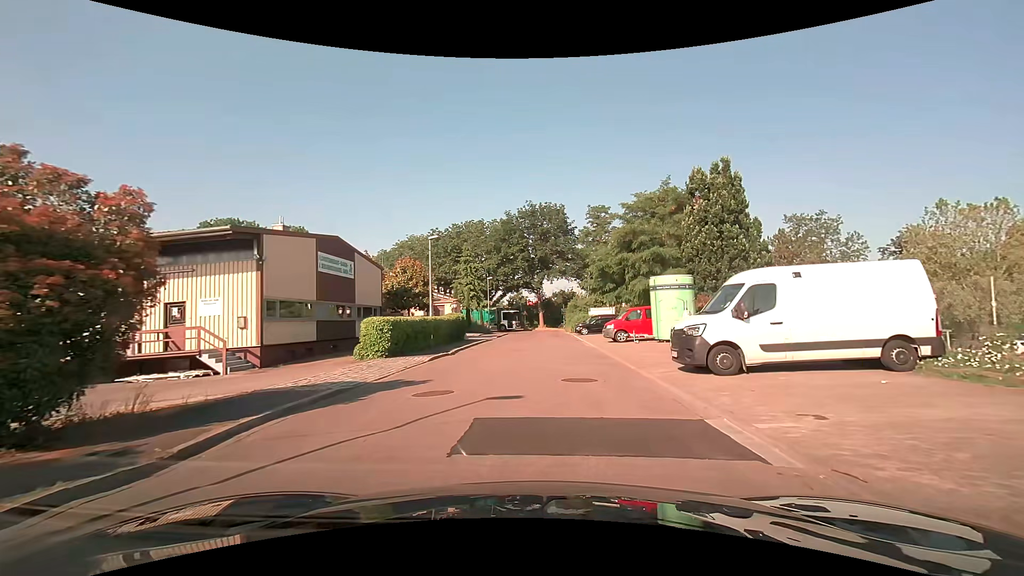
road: unclassified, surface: asphalt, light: Day
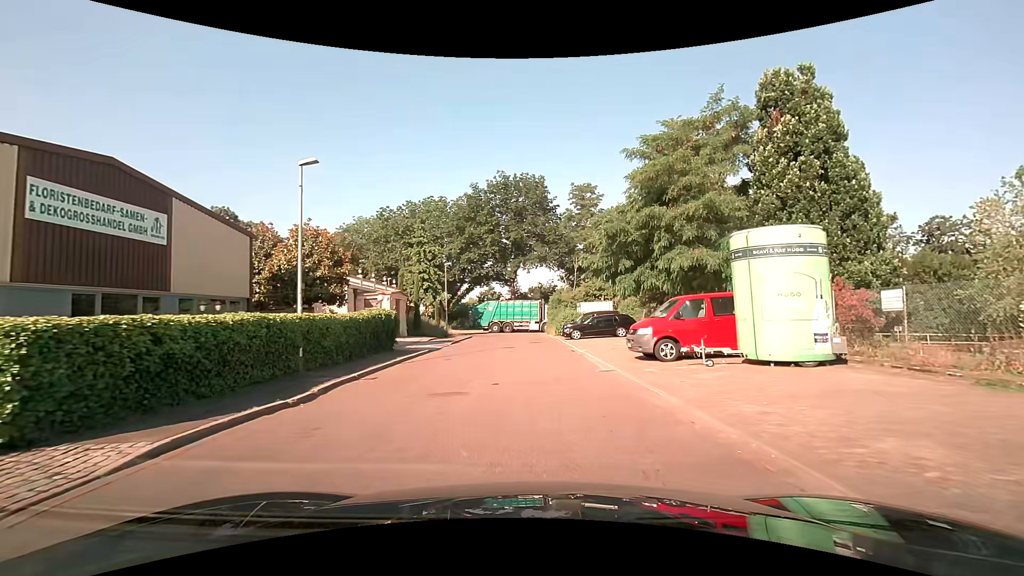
(+0.4, +13.8) m; +4°
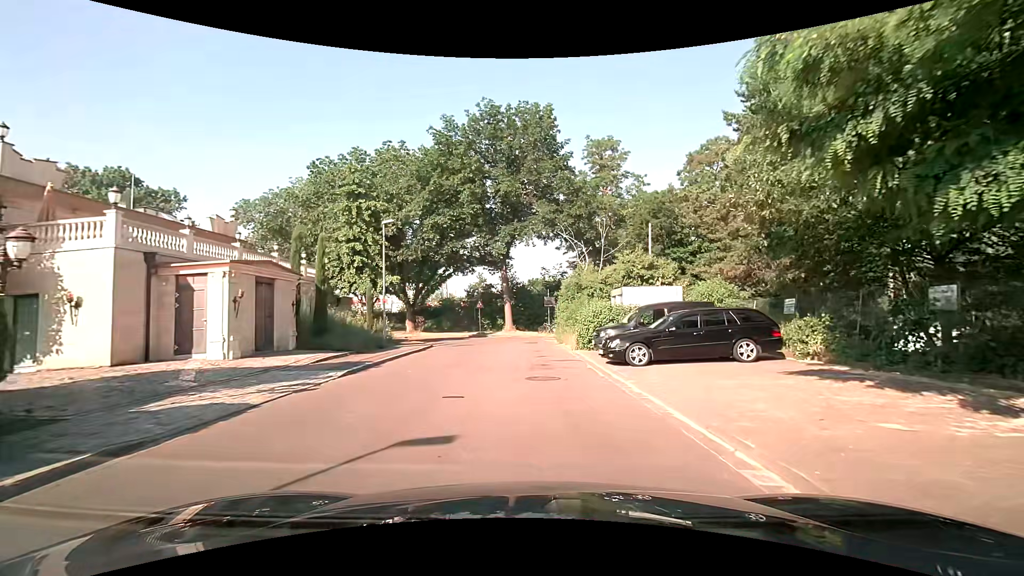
(-0.1, +18.6) m; 0°
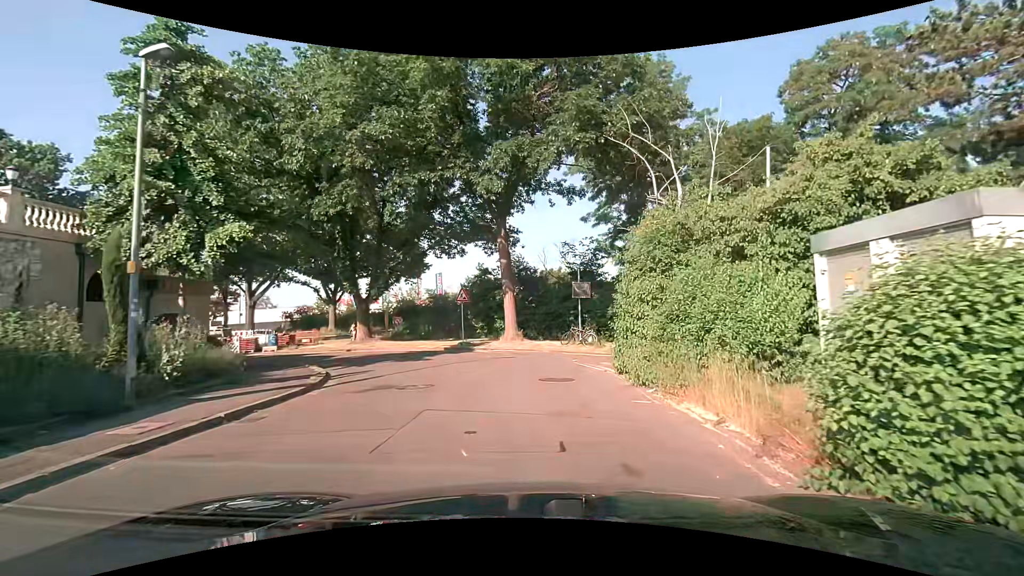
(-0.3, +16.6) m; -2°
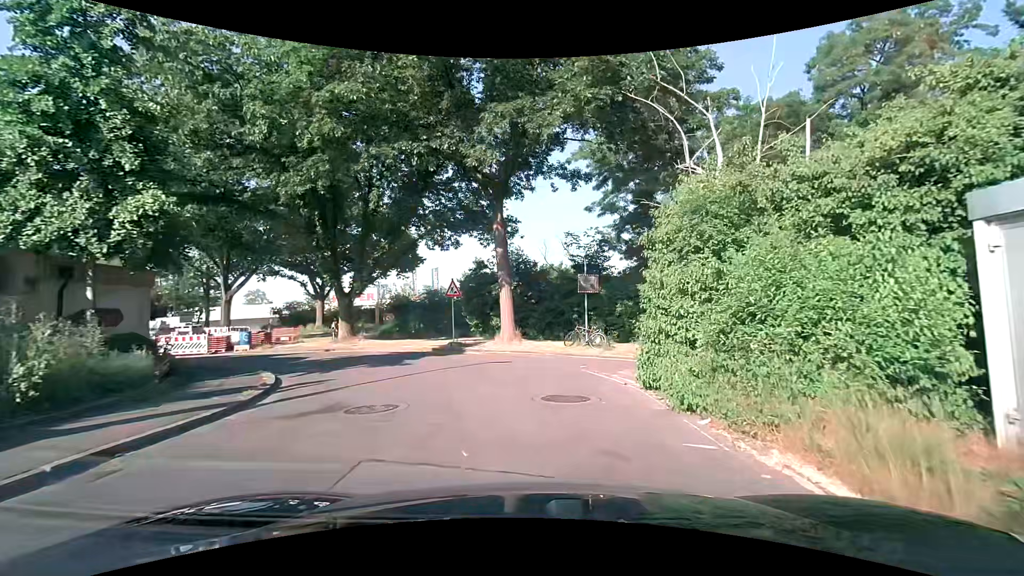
(0.0, +2.8) m; 0°
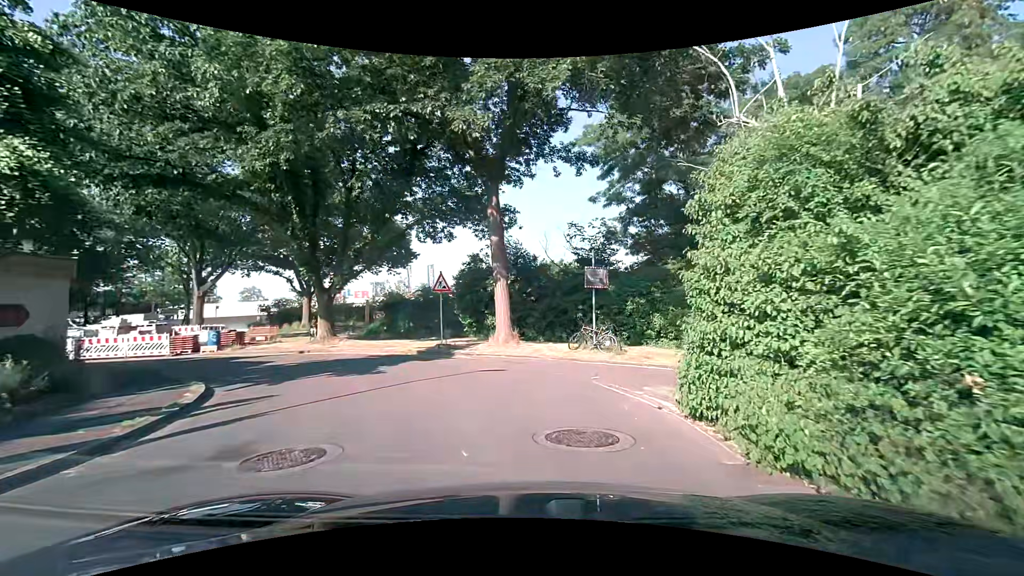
(0.0, +2.7) m; 0°
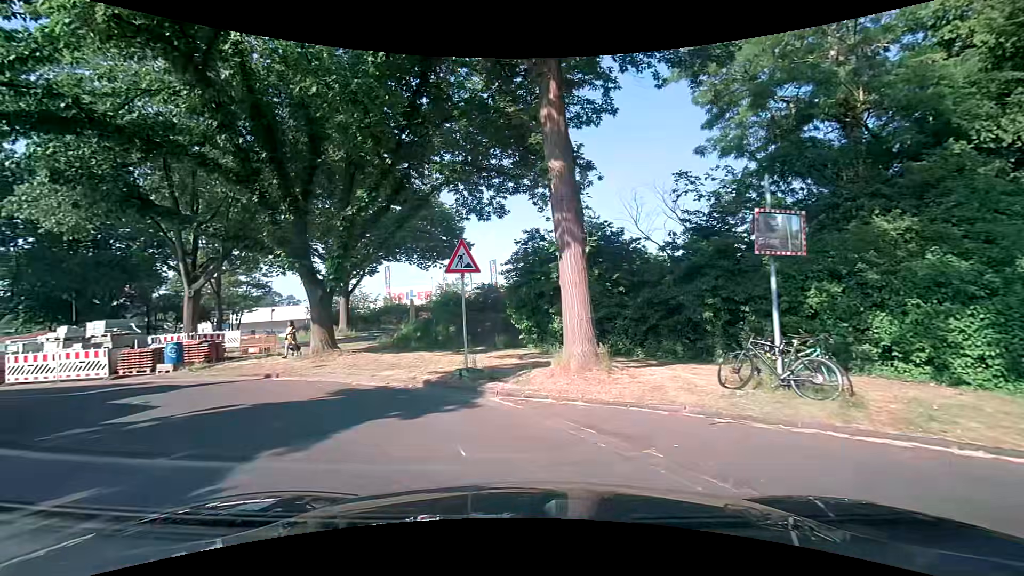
(-0.1, +8.7) m; -7°
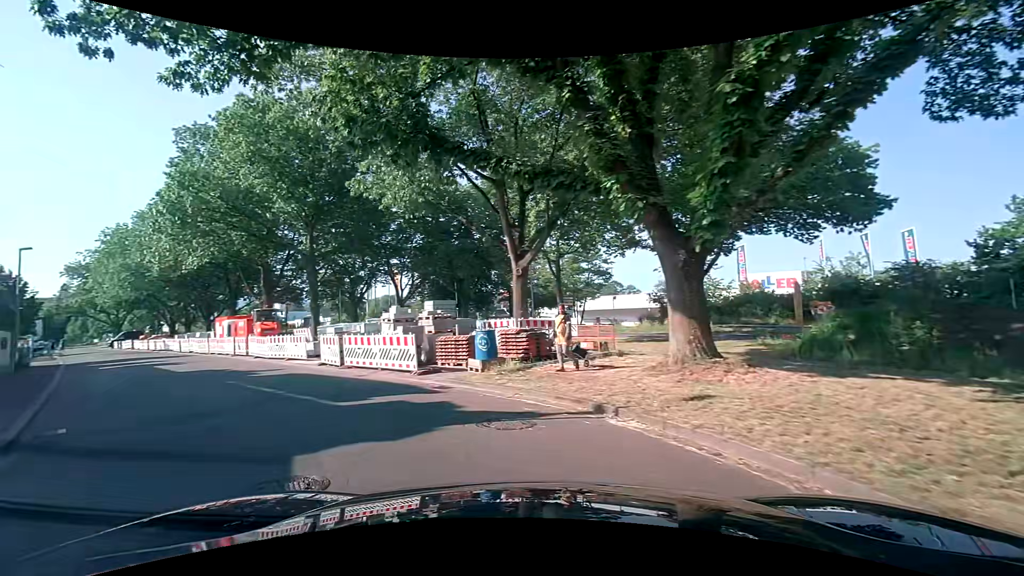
(-3.0, +8.2) m; -39°
(-3, +9) (-9, +17) (-15, +25) (-22, +33) (-29, +40) (-36, +47) (-43, +54) (-50, +61) (-57, +68) (-64, +75) m
